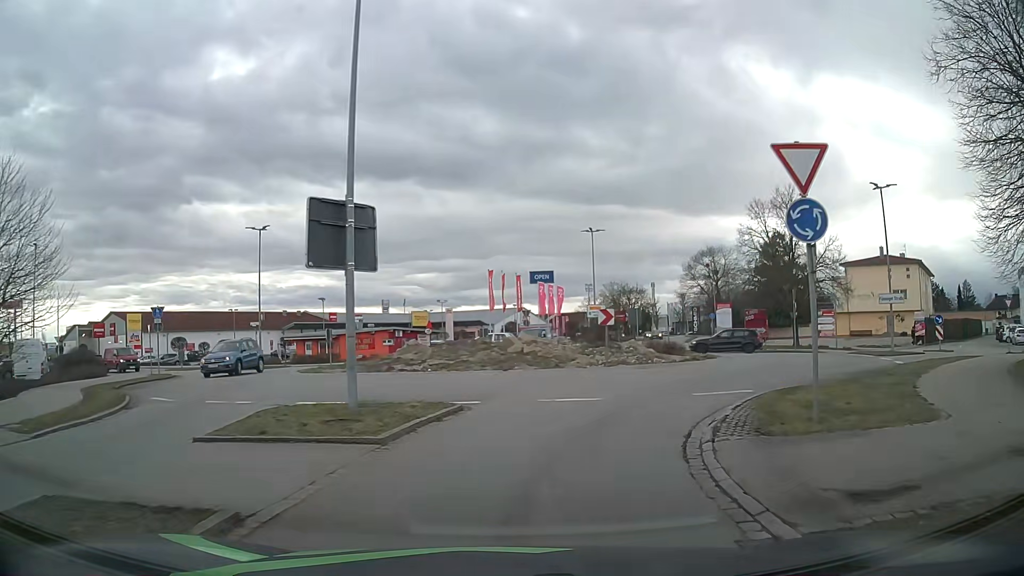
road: tertiary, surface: asphalt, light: Day
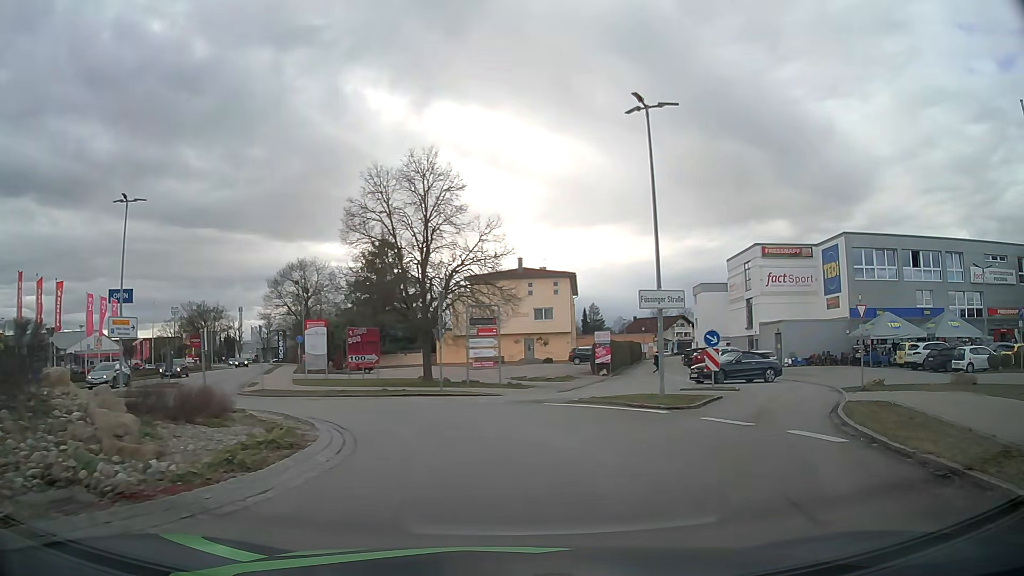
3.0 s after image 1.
(+4.3, +16.5) m; +34°
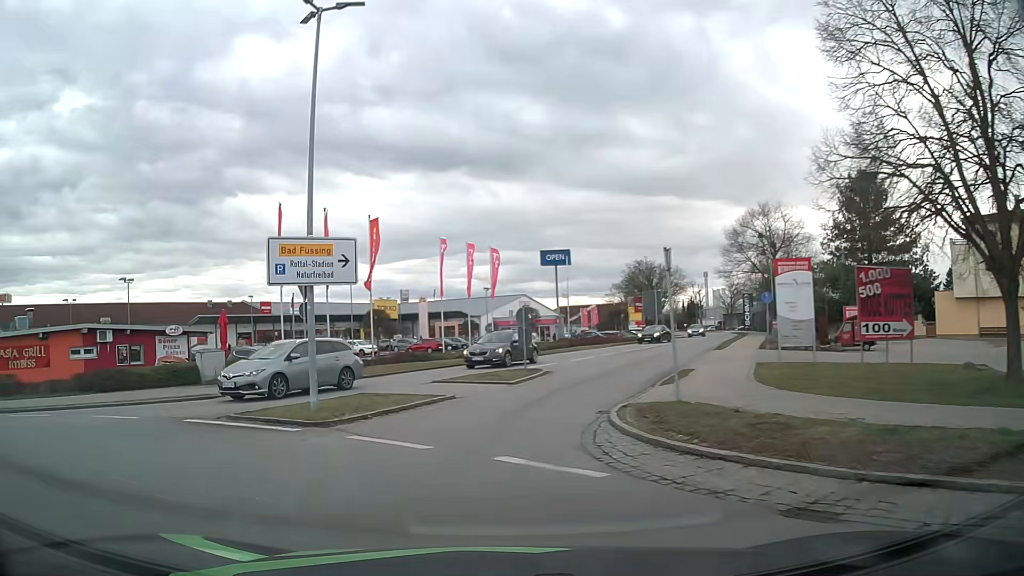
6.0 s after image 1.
(-4.1, +18.1) m; -40°
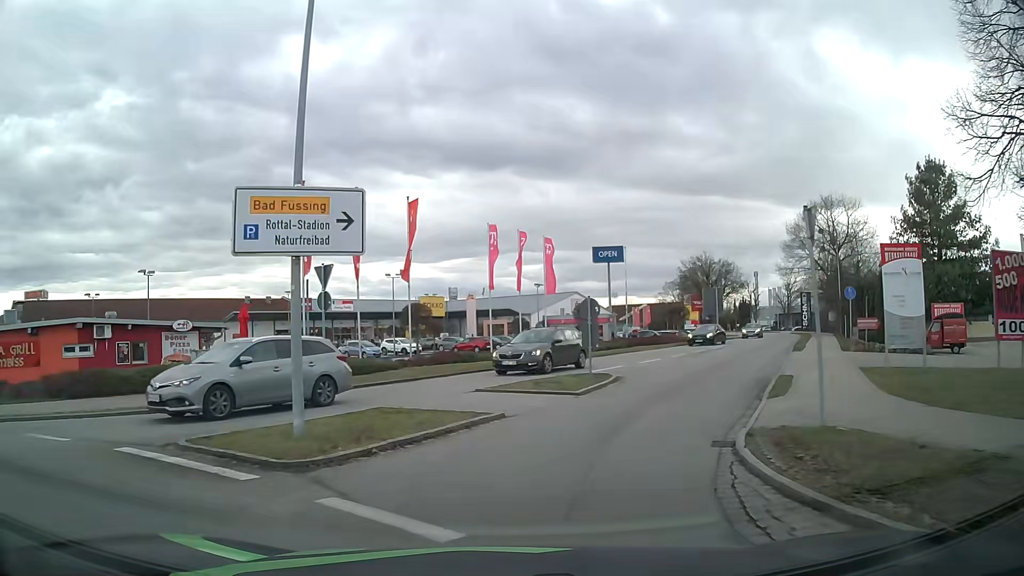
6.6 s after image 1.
(-0.1, +4.2) m; -3°
